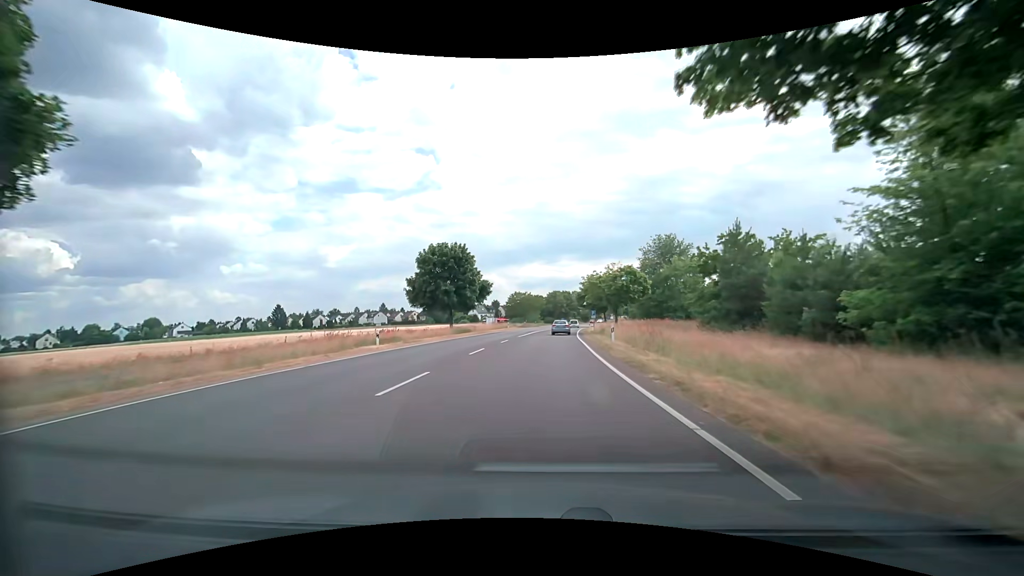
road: secondary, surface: asphalt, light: Day
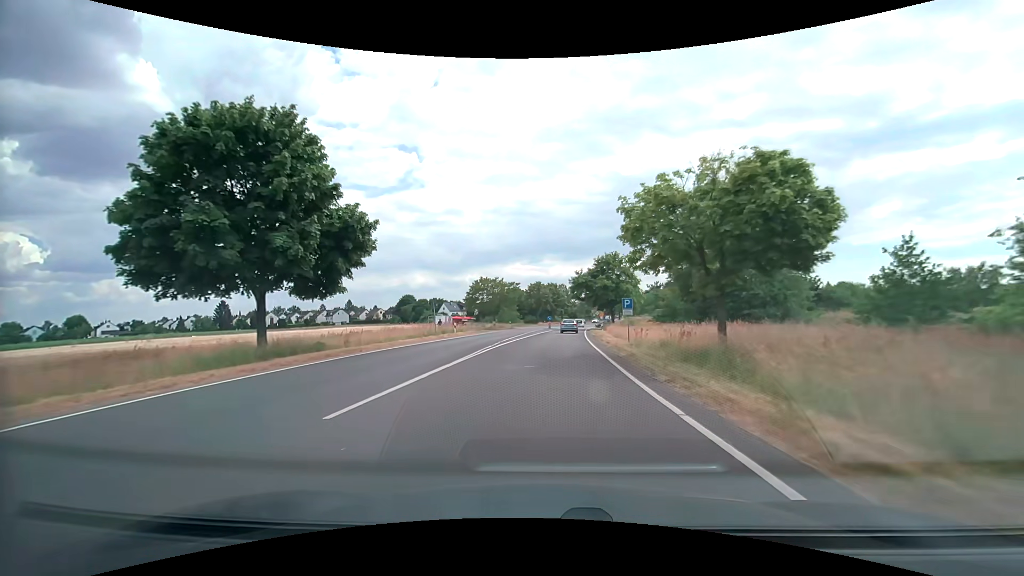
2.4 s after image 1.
(+0.5, +35.1) m; +2°
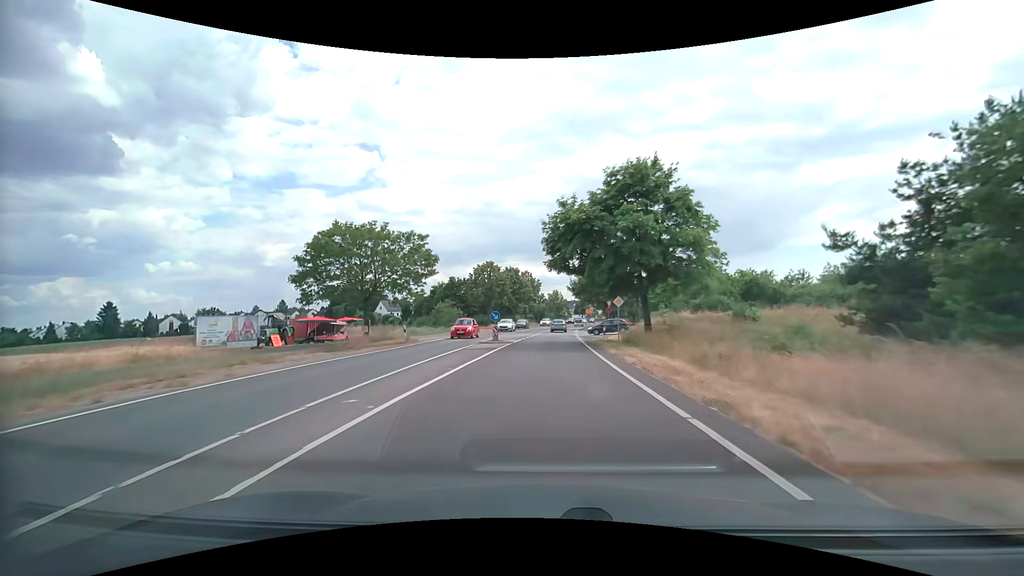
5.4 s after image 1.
(+1.2, +42.6) m; +4°
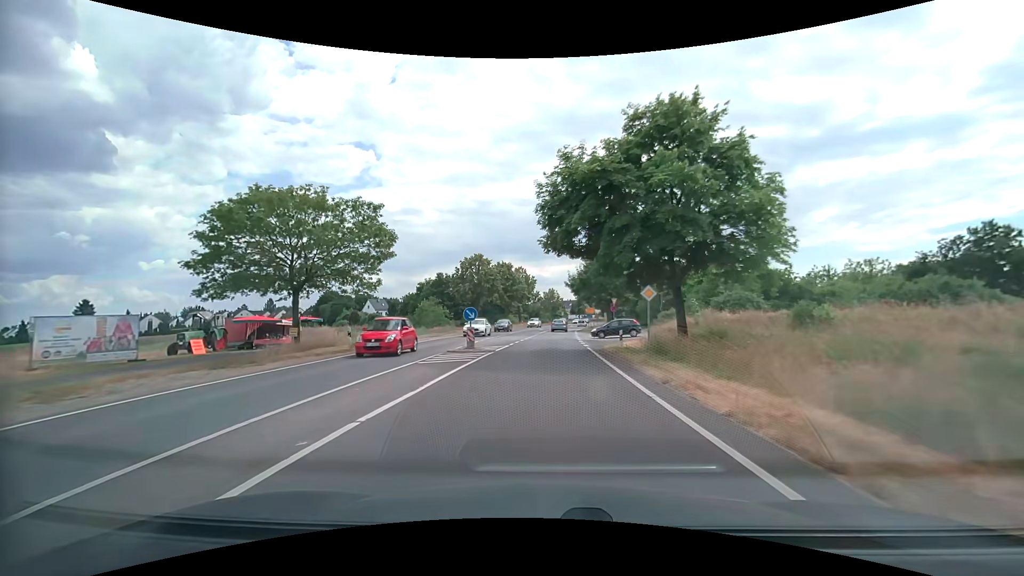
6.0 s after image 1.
(0.0, +8.4) m; +1°
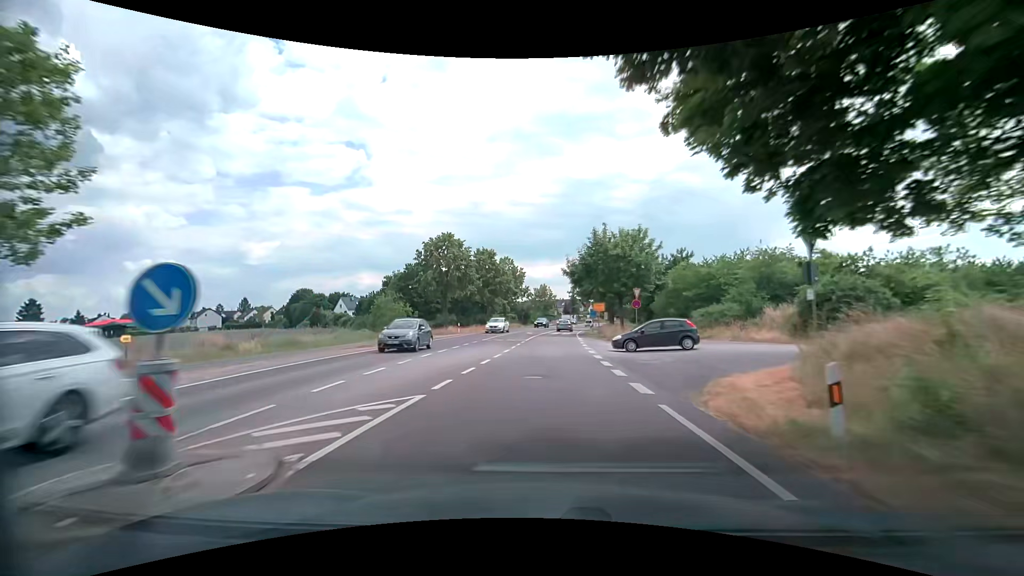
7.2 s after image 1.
(+0.1, +16.6) m; +1°
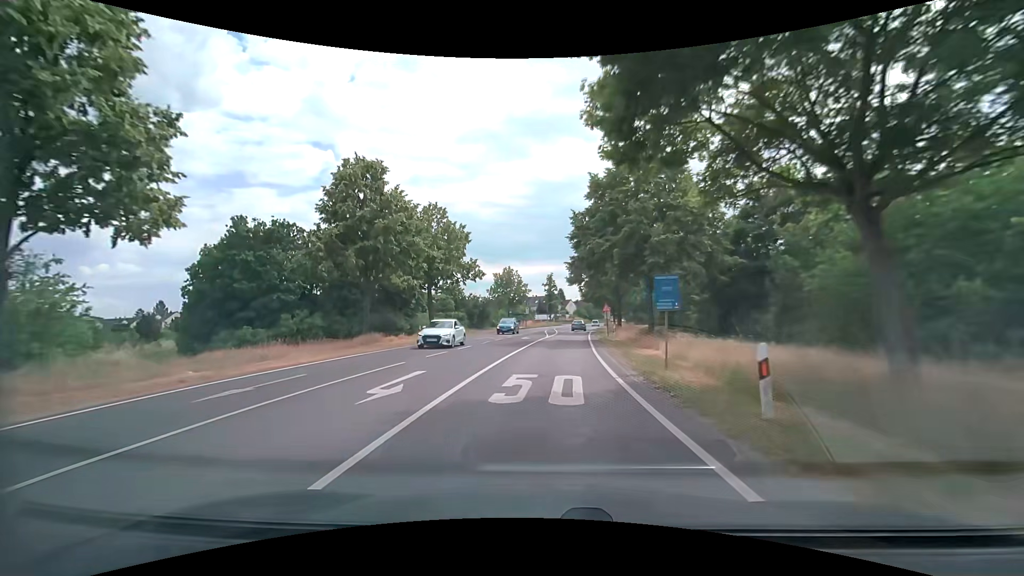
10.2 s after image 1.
(+1.0, +40.5) m; +3°
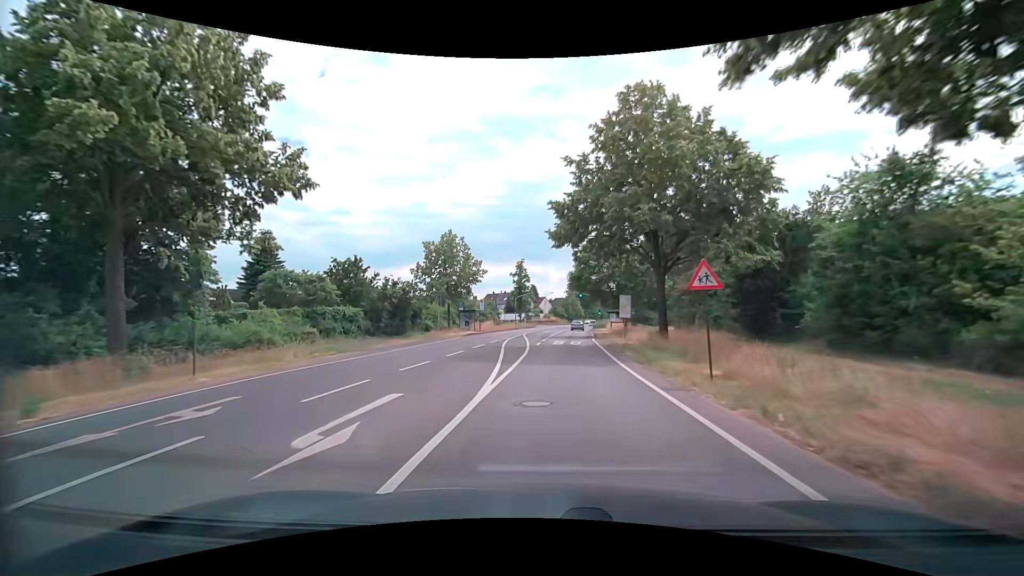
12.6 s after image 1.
(+1.0, +31.7) m; +3°
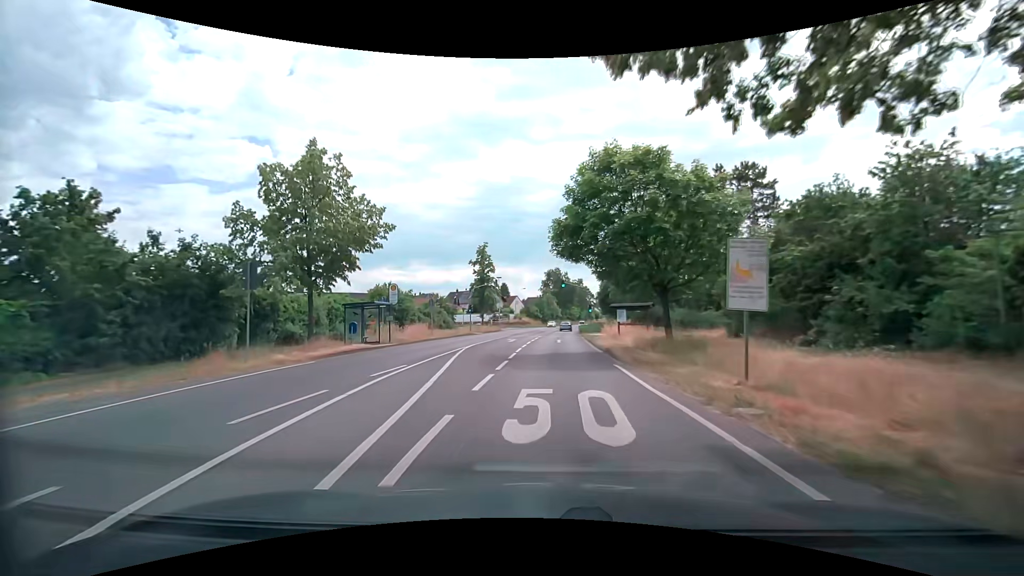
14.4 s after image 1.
(+0.8, +23.7) m; +3°
(0, +10) (0, +20) (+1, +30) (+1, +40) (+2, +50) (+2, +60) (+3, +70) (+4, +80) (+5, +90) (+7, +100) m
